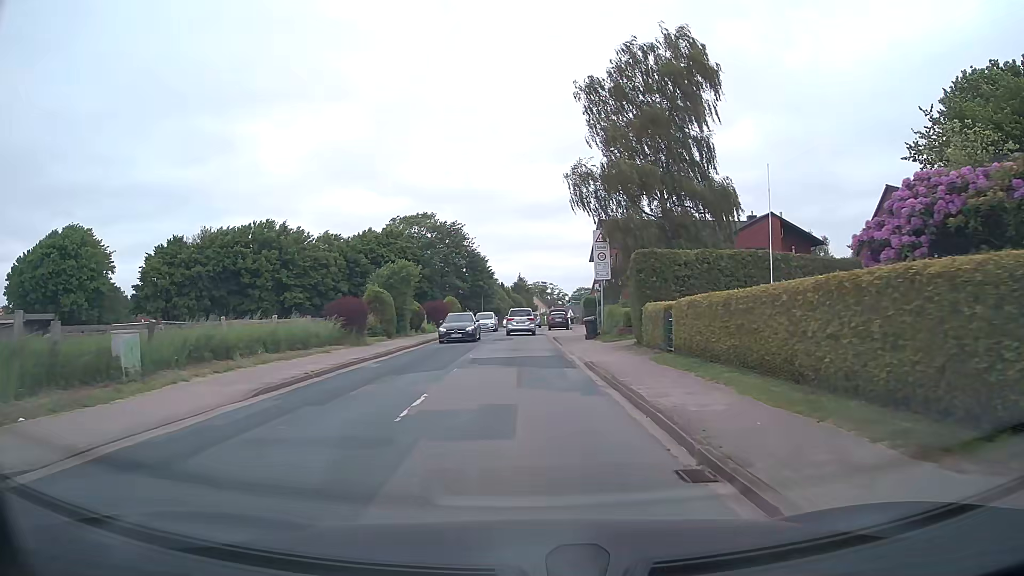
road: tertiary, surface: asphalt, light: Day
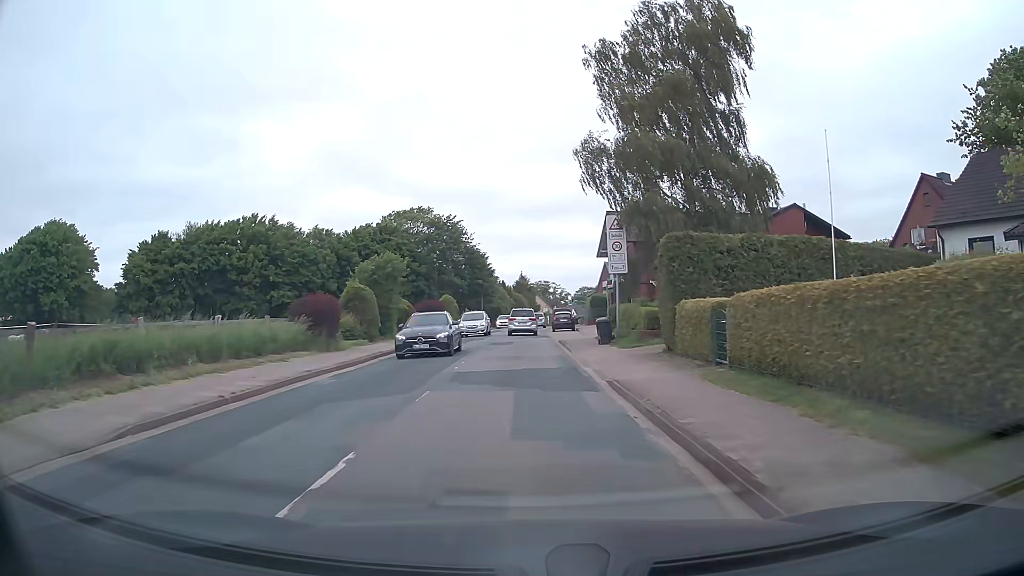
(-0.1, +4.8) m; -1°
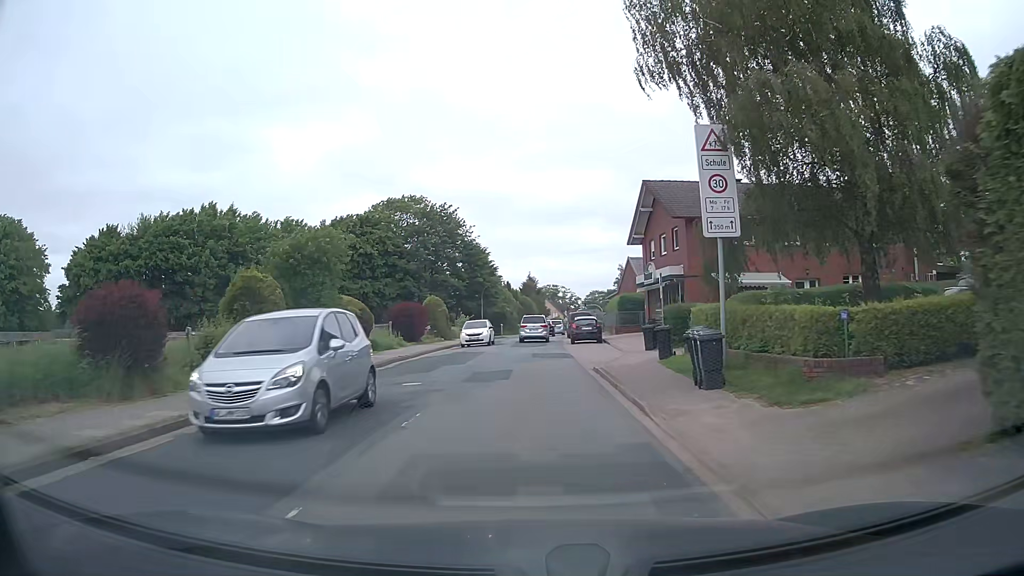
(-0.1, +13.9) m; -1°
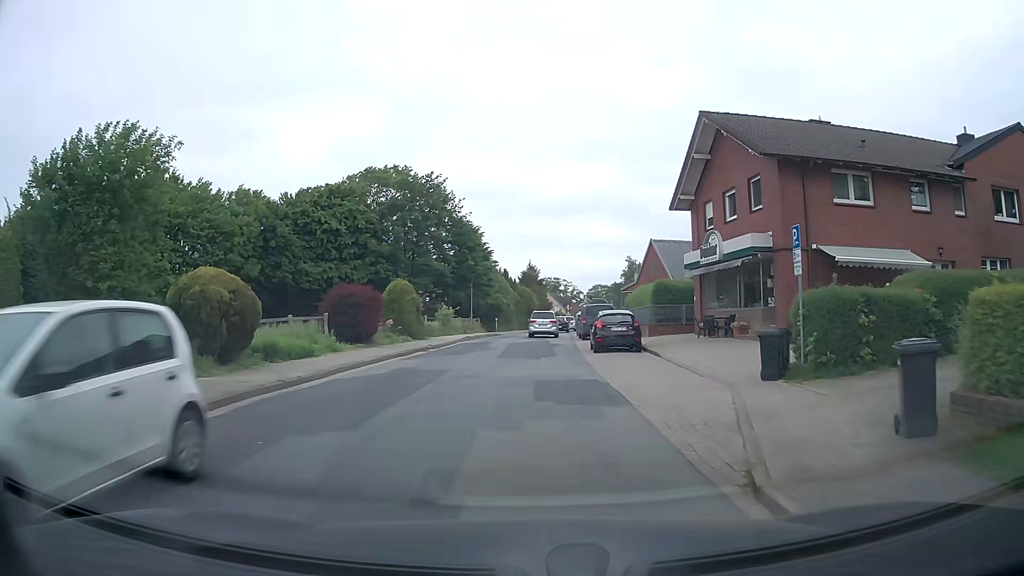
(0.0, +12.9) m; 0°
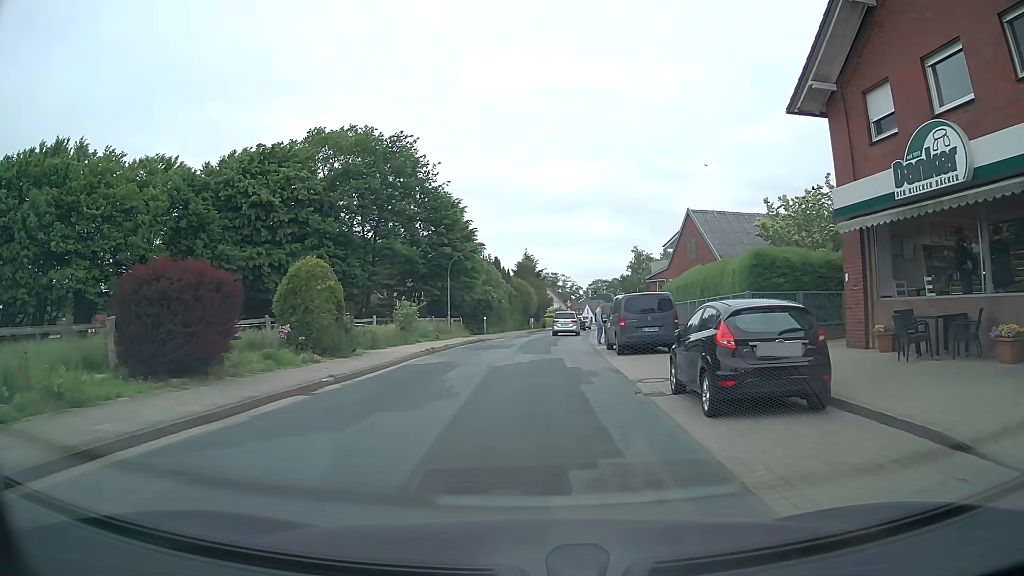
(0.0, +15.2) m; 0°
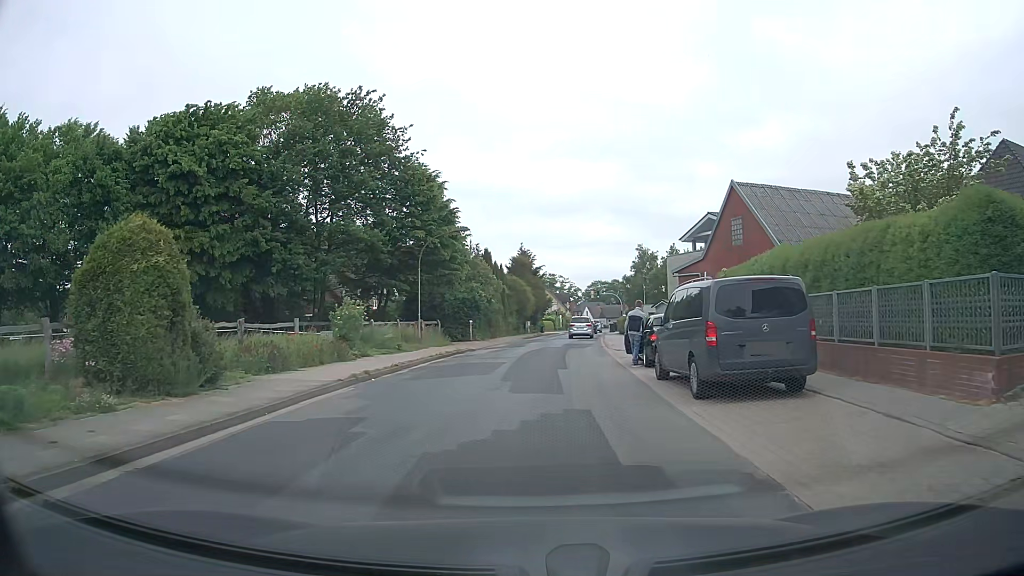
(0.0, +10.5) m; 0°
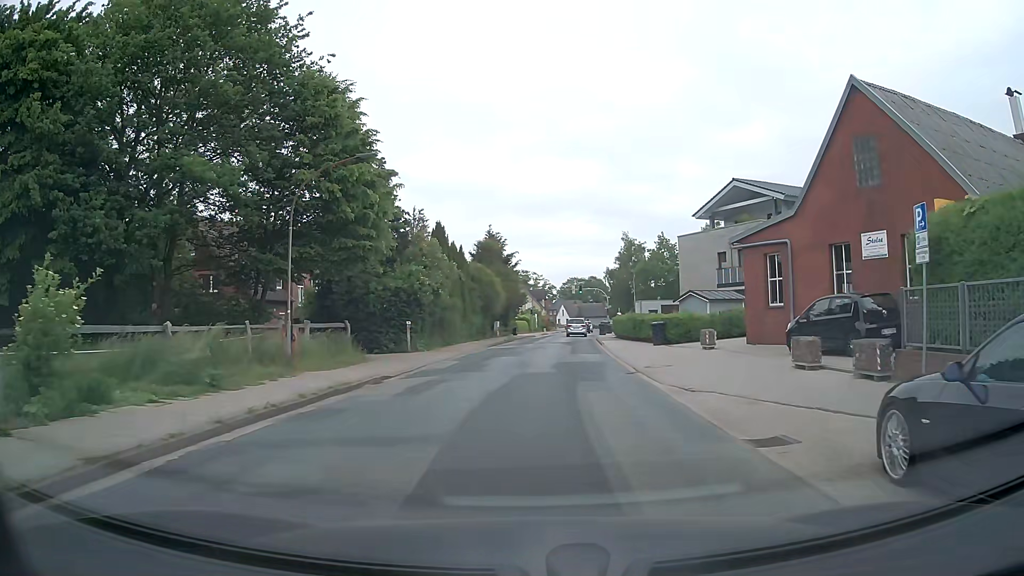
(+0.2, +15.9) m; +2°
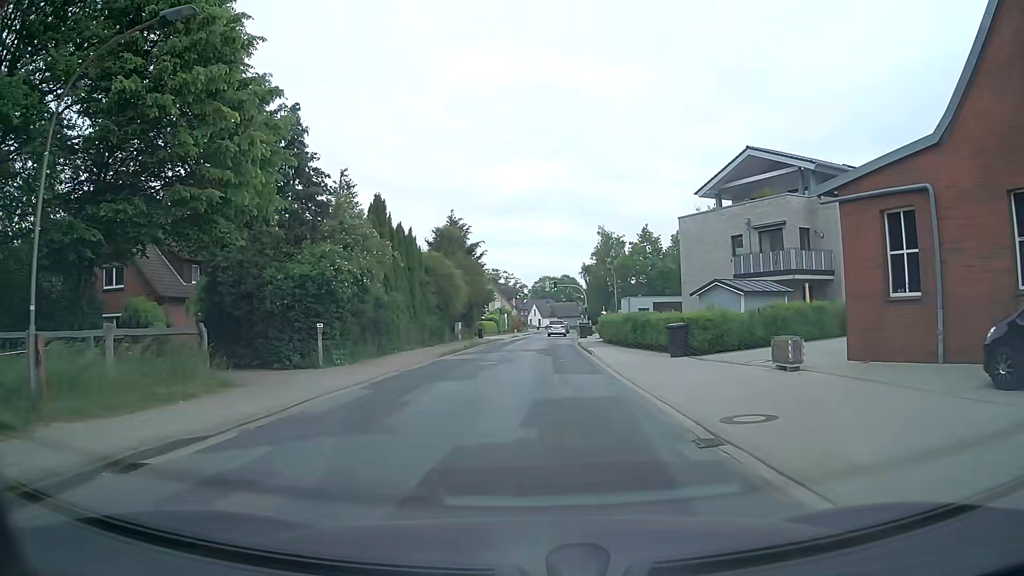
(+0.3, +9.8) m; +3°
(0, +10) (0, +20) (0, +30) (+1, +40) (+1, +50) (+2, +60) (+3, +70) (+3, +80) (+4, +90) (+5, +100) m
